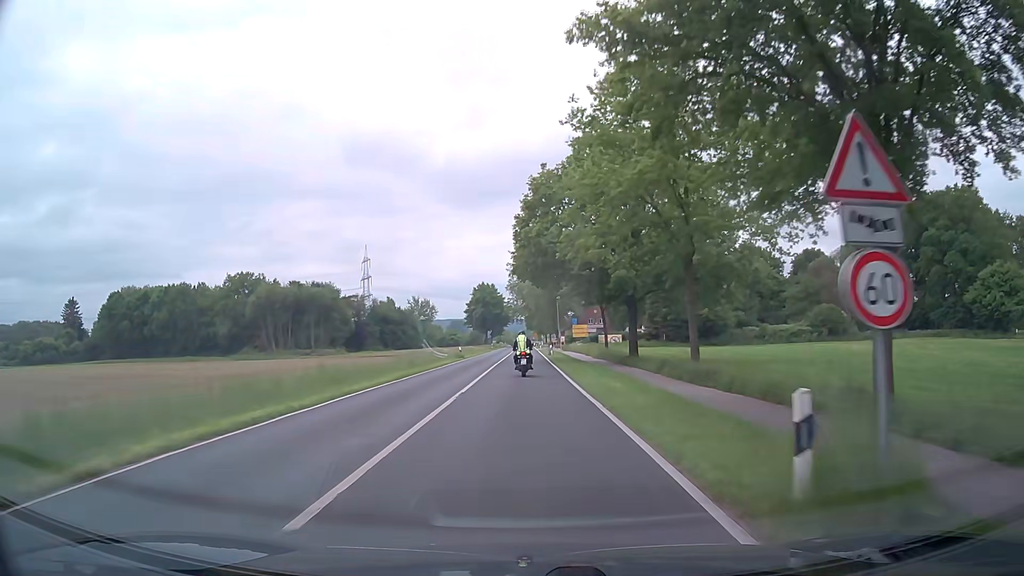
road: secondary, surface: asphalt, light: Day
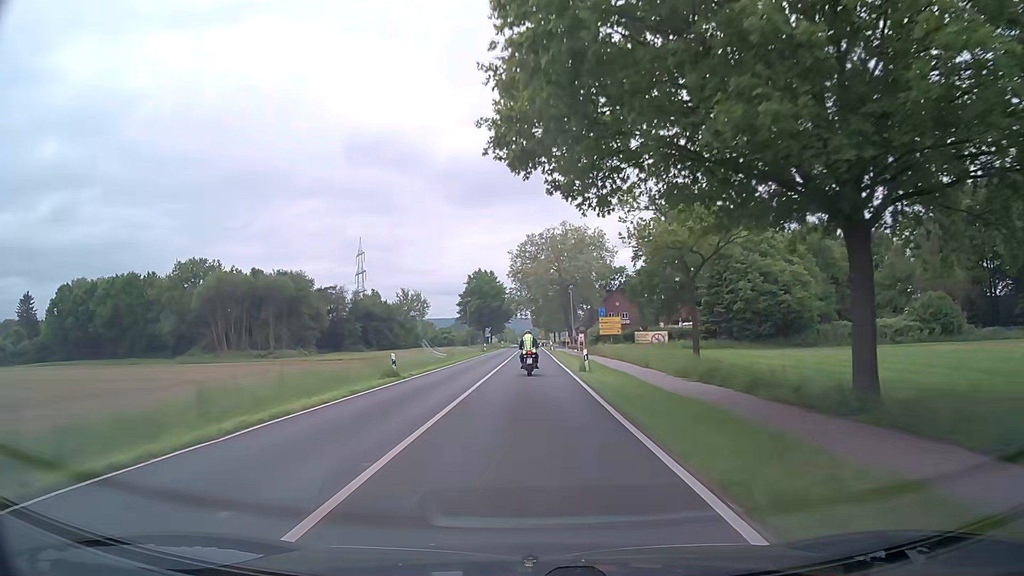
(-0.4, +29.0) m; -1°
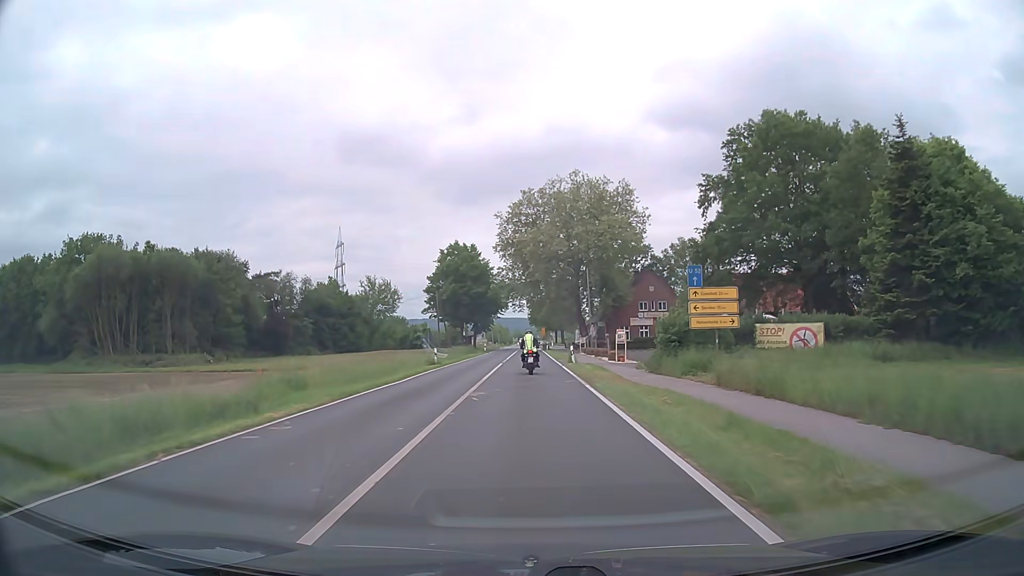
(+0.1, +38.2) m; 0°
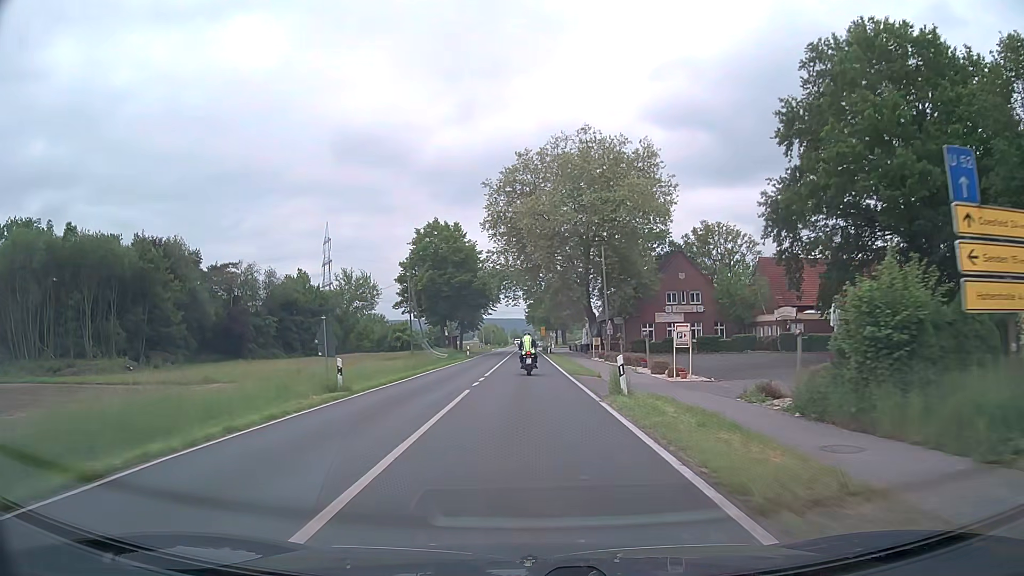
(+0.1, +19.0) m; 0°
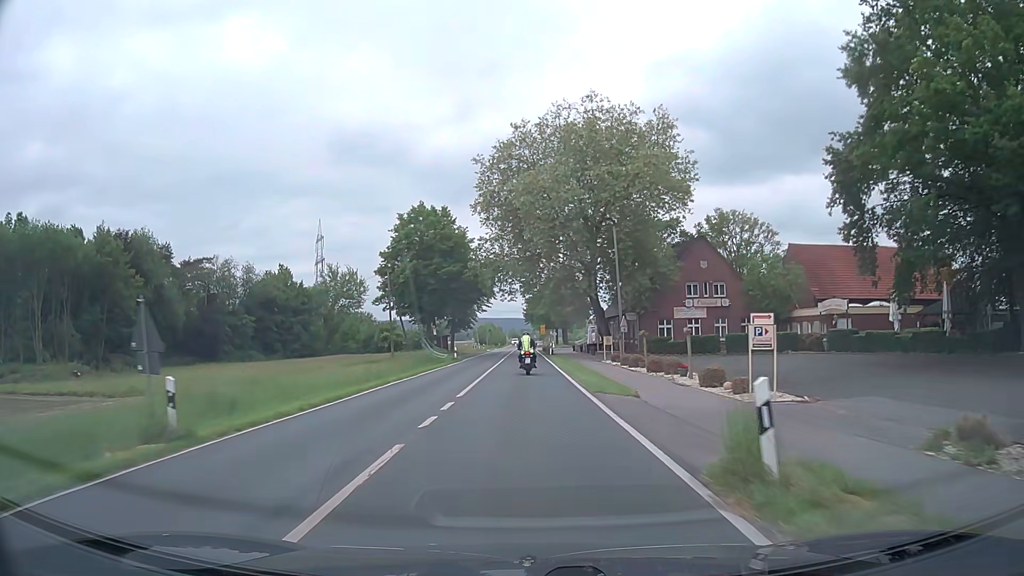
(0.0, +9.5) m; 0°
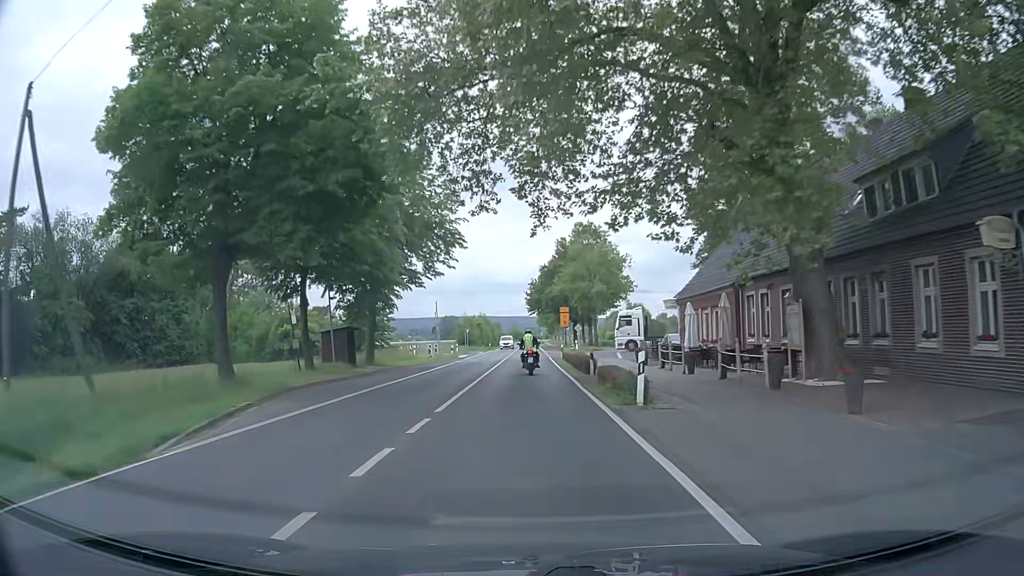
(0.0, +47.7) m; 0°
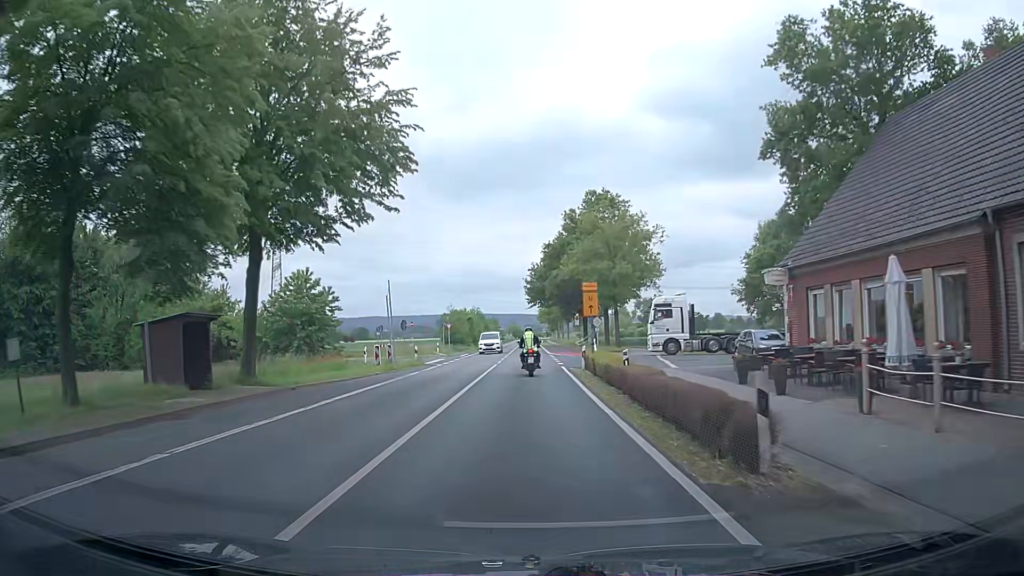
(0.0, +18.3) m; 0°
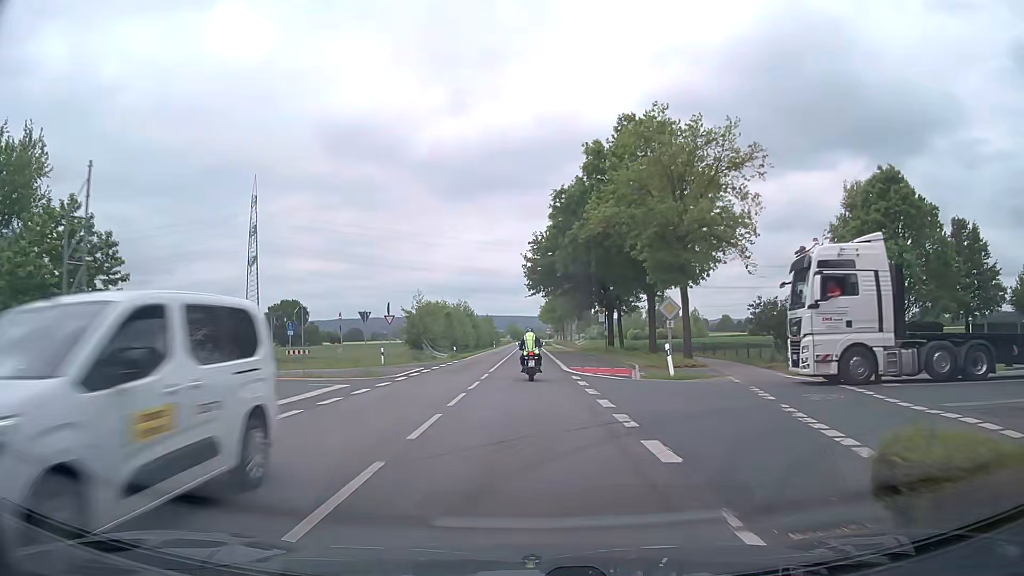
(-0.1, +25.8) m; 0°
(0, +10) (0, +20) (0, +30) (0, +40) (0, +50) (0, +60) (0, +70) (0, +80) (0, +90) (0, +100) m
